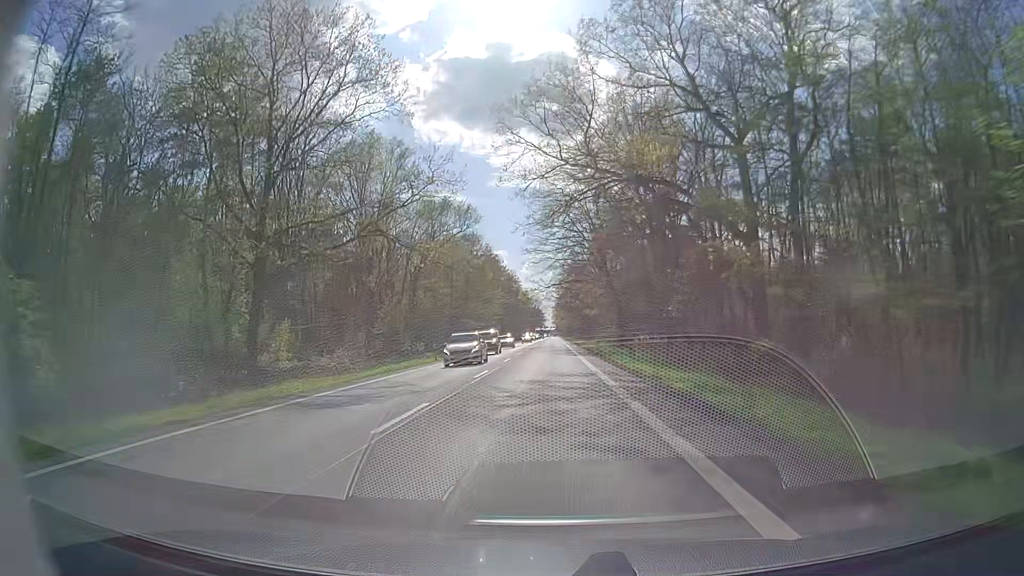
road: secondary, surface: asphalt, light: Day
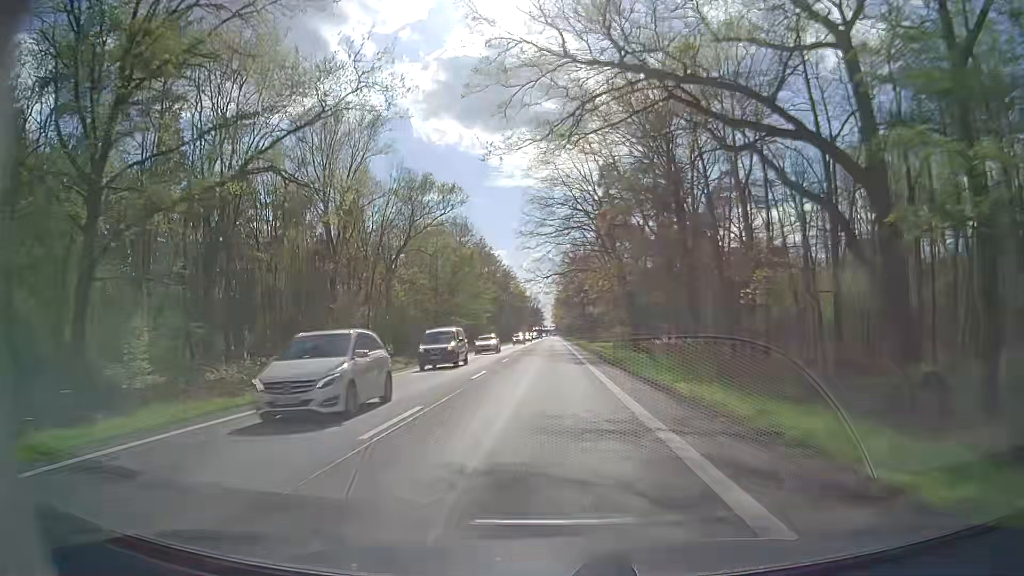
(+0.1, +12.8) m; 0°
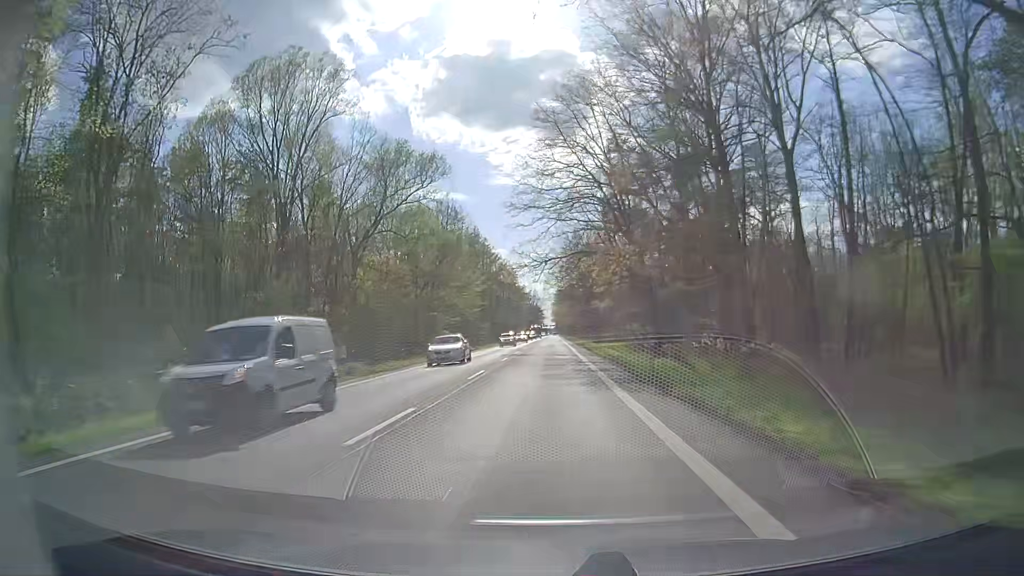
(+0.1, +12.8) m; 0°
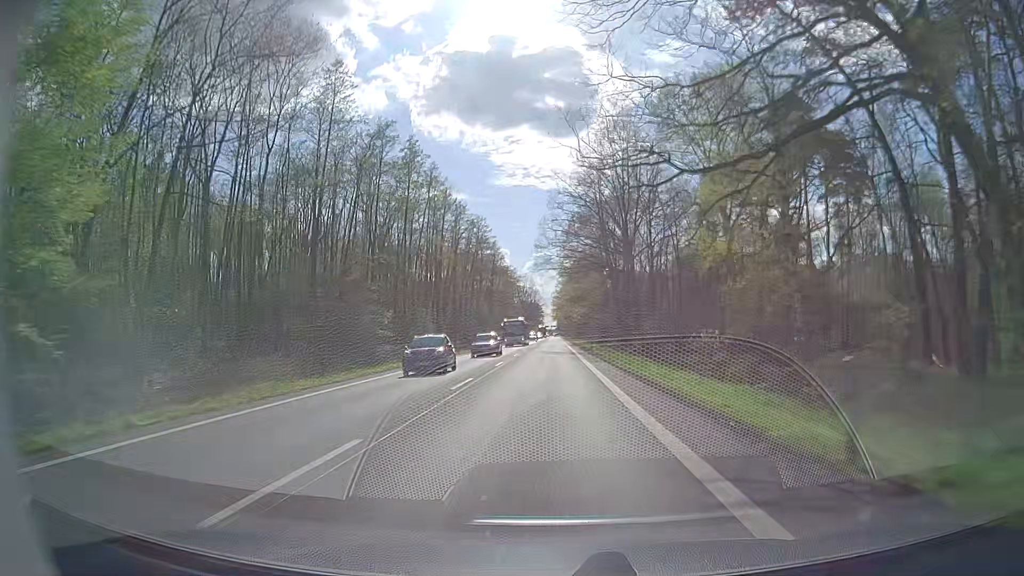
(0.0, +64.4) m; 0°
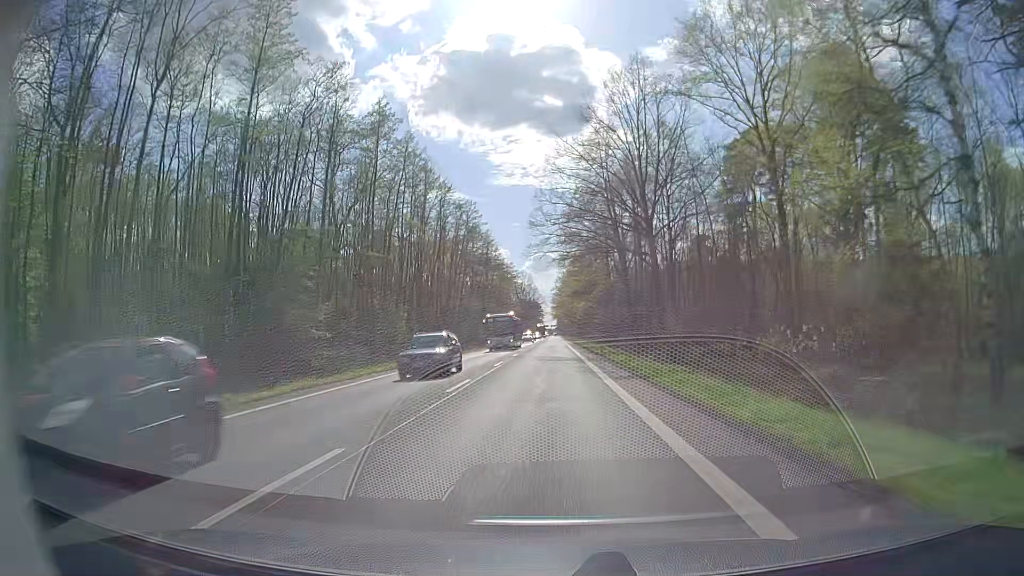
(0.0, +12.9) m; 0°
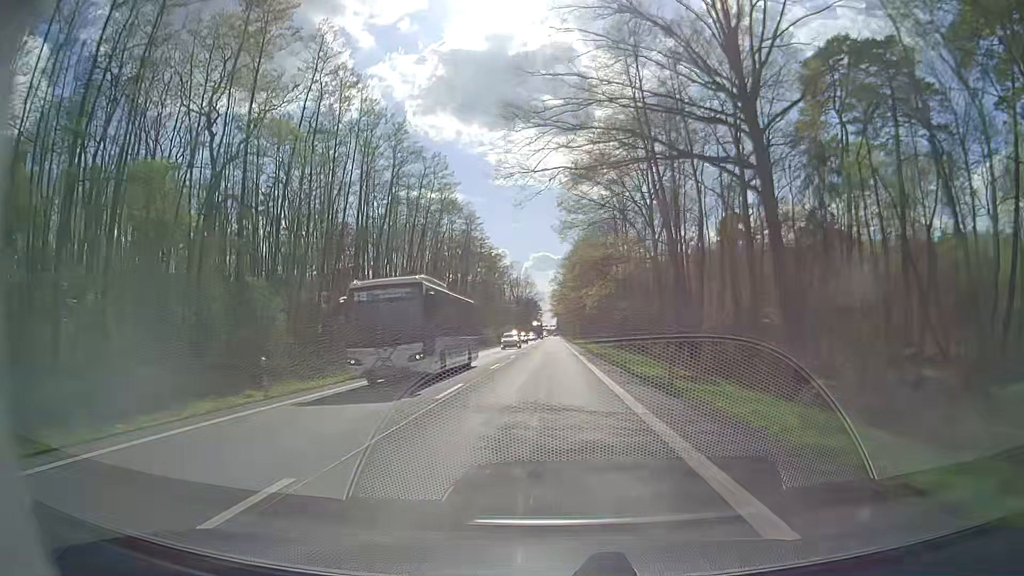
(0.0, +26.0) m; 0°
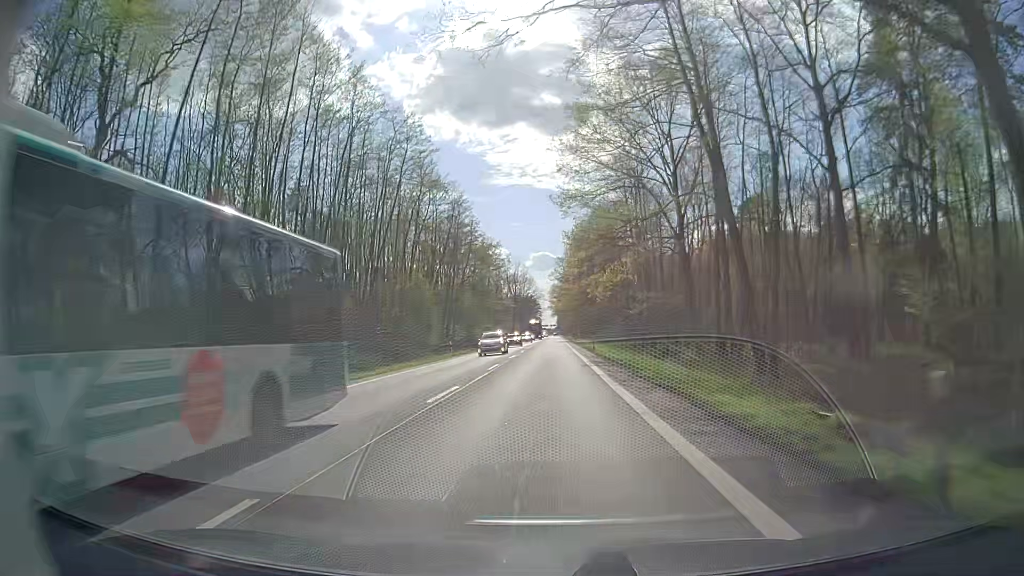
(0.0, +13.0) m; 0°
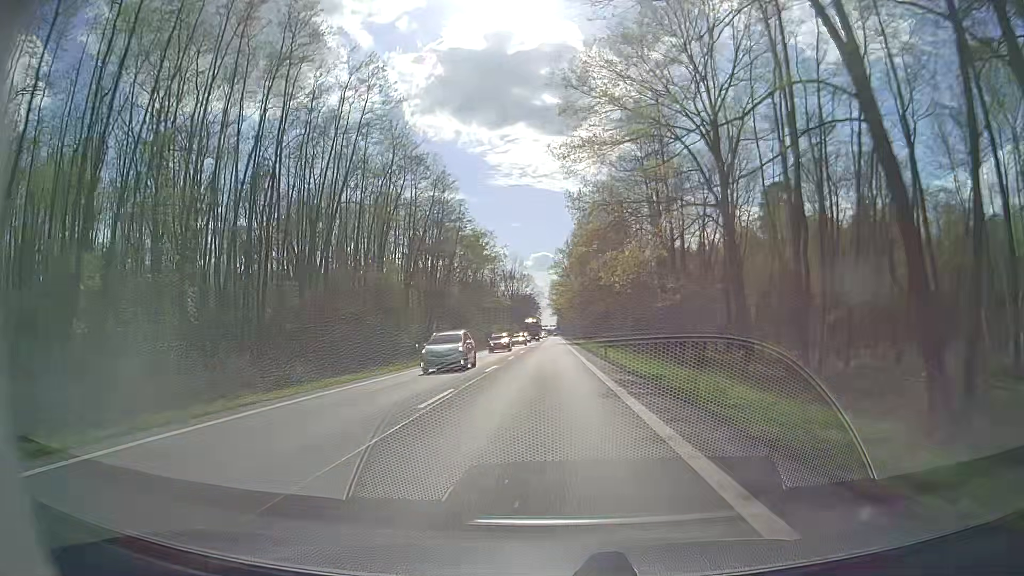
(0.0, +13.0) m; 0°
(0, +10) (0, +20) (0, +30) (0, +40) (0, +50) (0, +60) (0, +70) (0, +80) (0, +90) (0, +100) m
